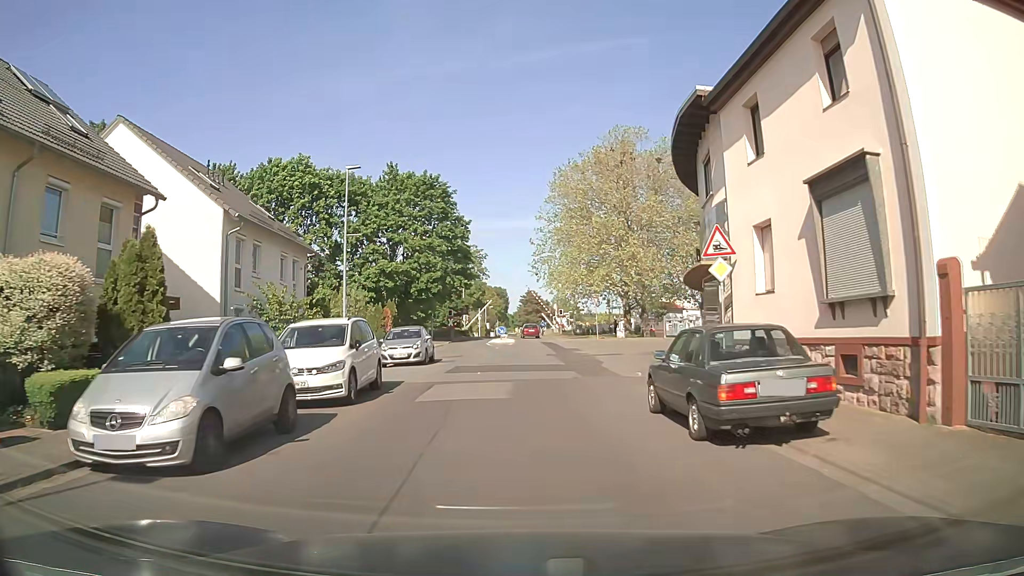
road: unclassified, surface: asphalt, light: Day
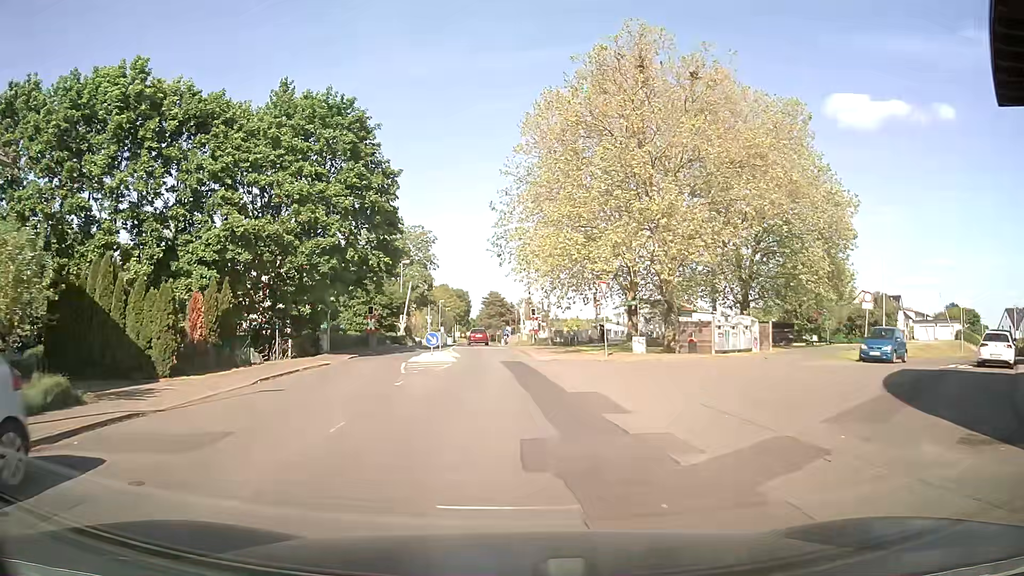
(+0.8, +22.5) m; +4°
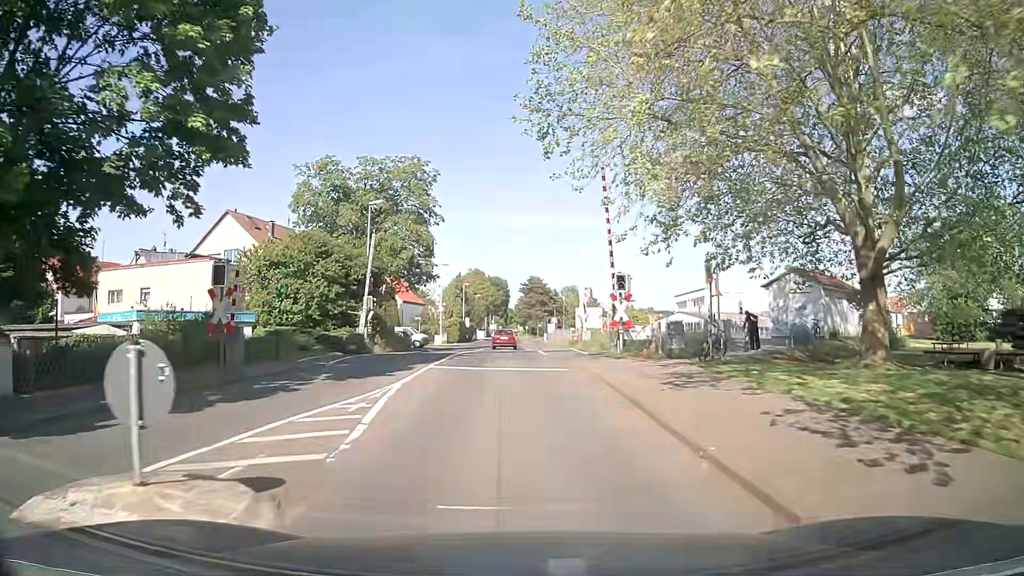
(-1.2, +29.0) m; -4°
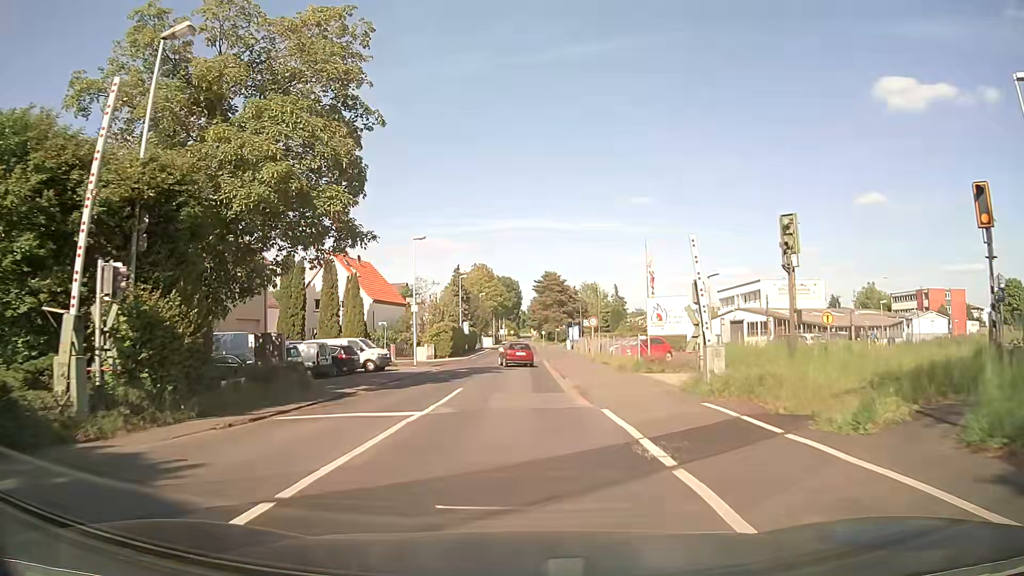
(-0.2, +24.4) m; -1°
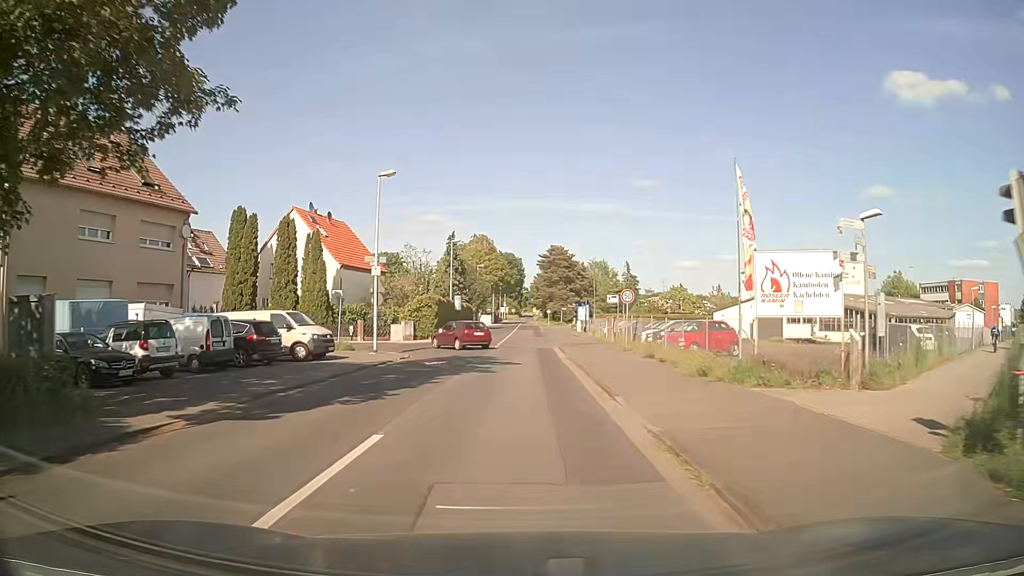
(0.0, +12.4) m; 0°
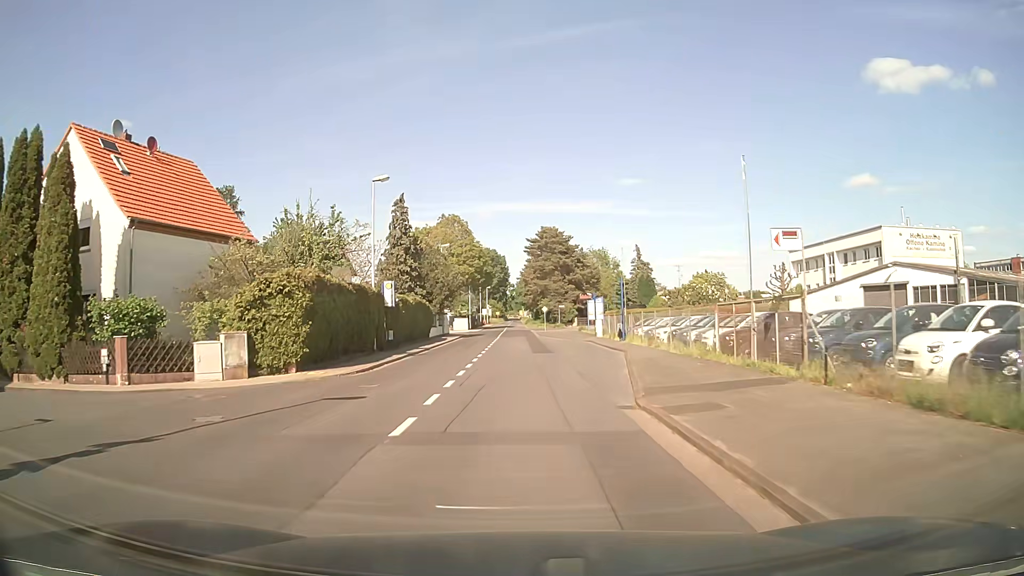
(+0.1, +27.8) m; +1°
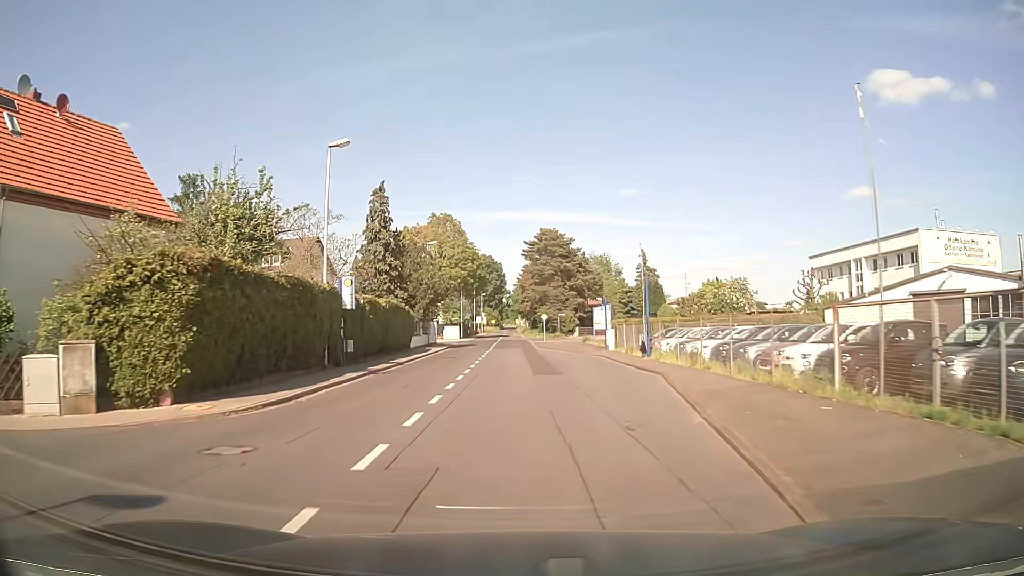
(0.0, +7.6) m; 0°
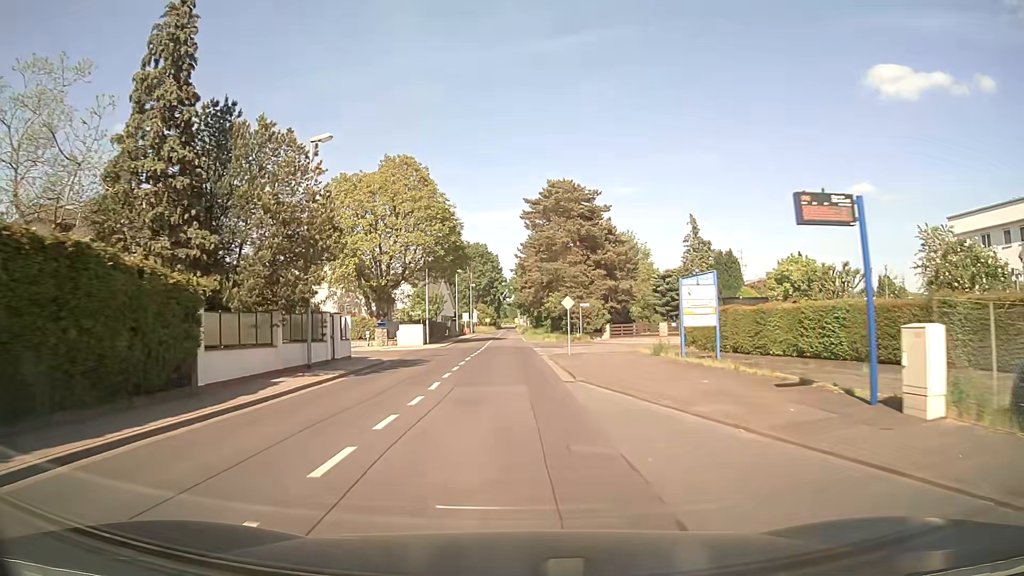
(+0.1, +30.6) m; 0°
(0, +10) (0, +20) (0, +30) (0, +40) (-1, +50) (-1, +60) (-1, +70) (-1, +80) (-1, +90) (-1, +100) m
